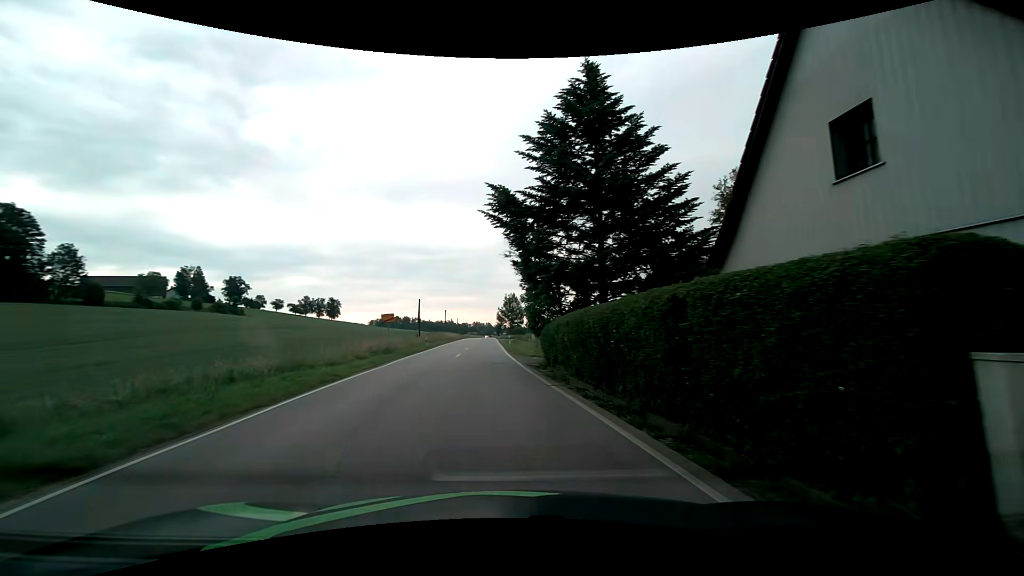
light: Day
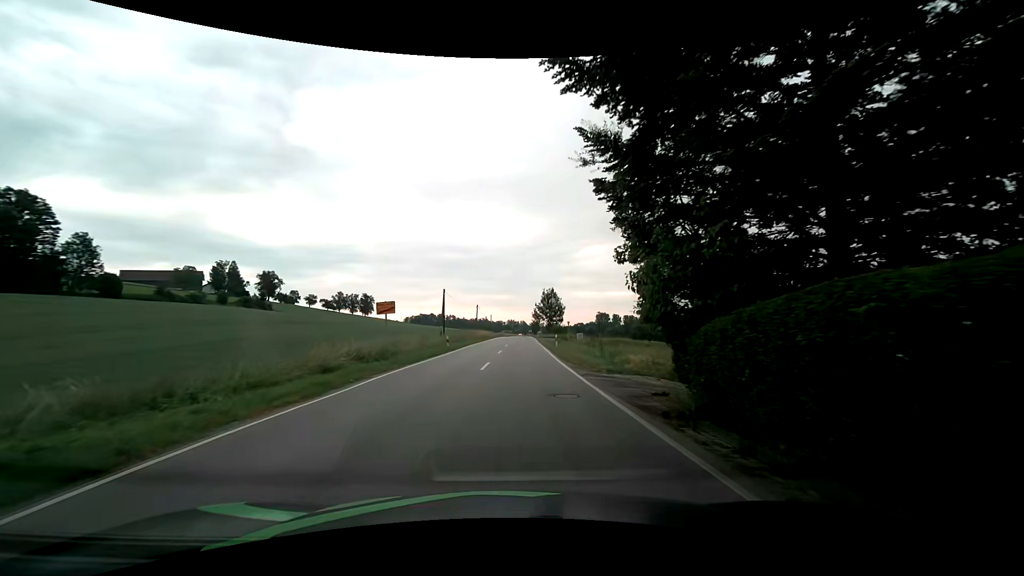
(-0.8, +12.0) m; -4°
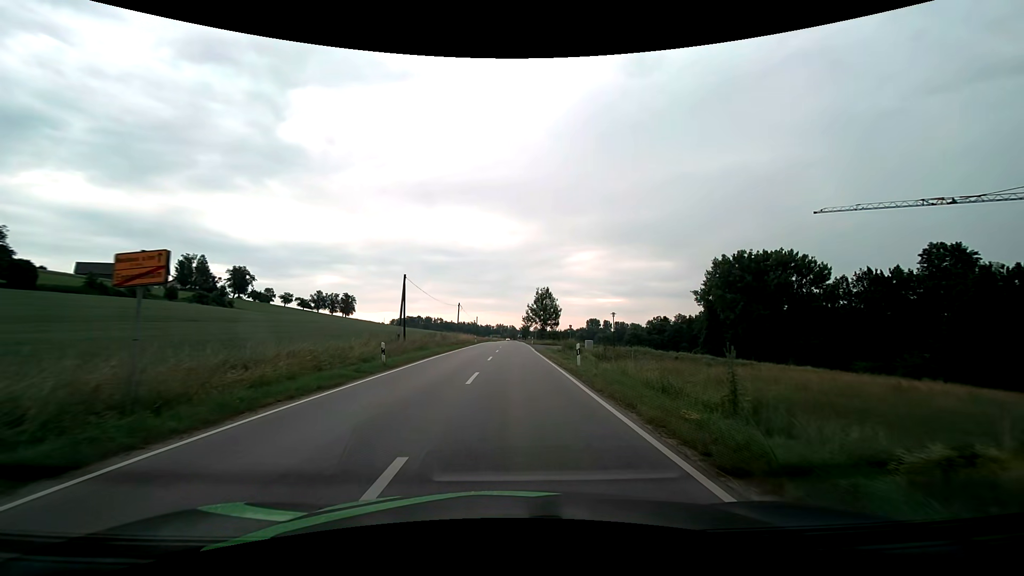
(+0.2, +16.3) m; +2°
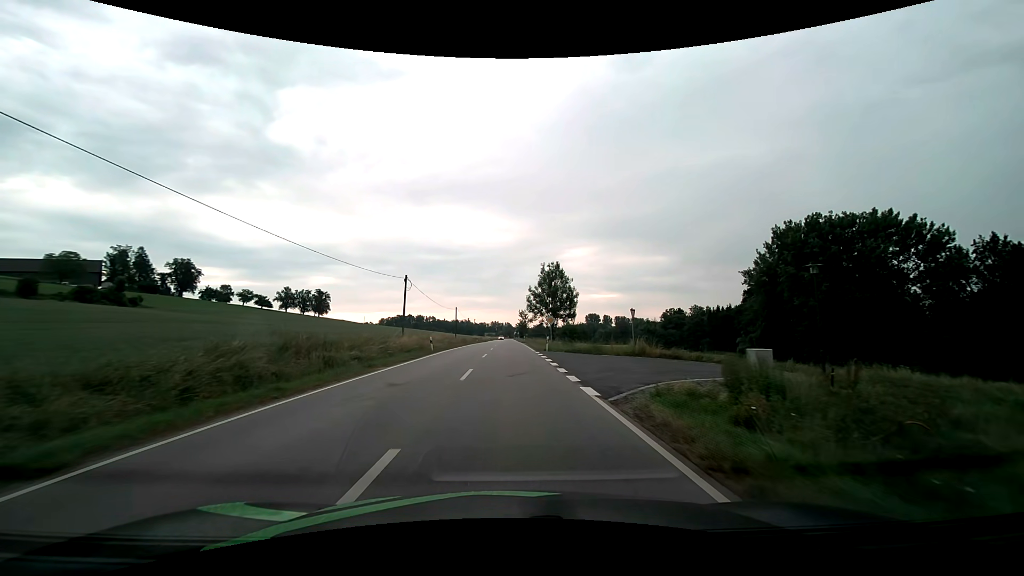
(+0.4, +36.5) m; +1°
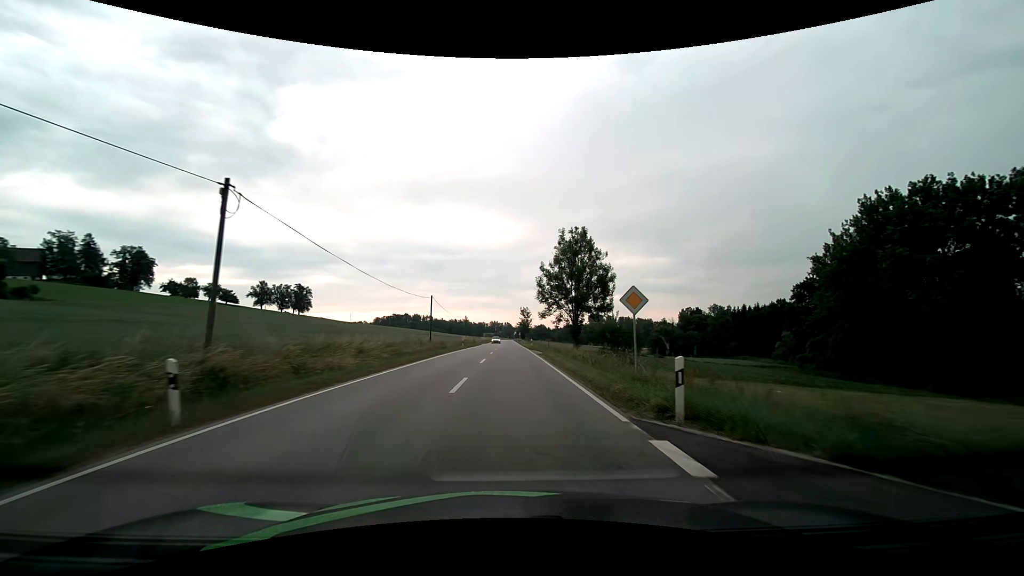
(-0.1, +26.8) m; 0°
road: secondary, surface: asphalt
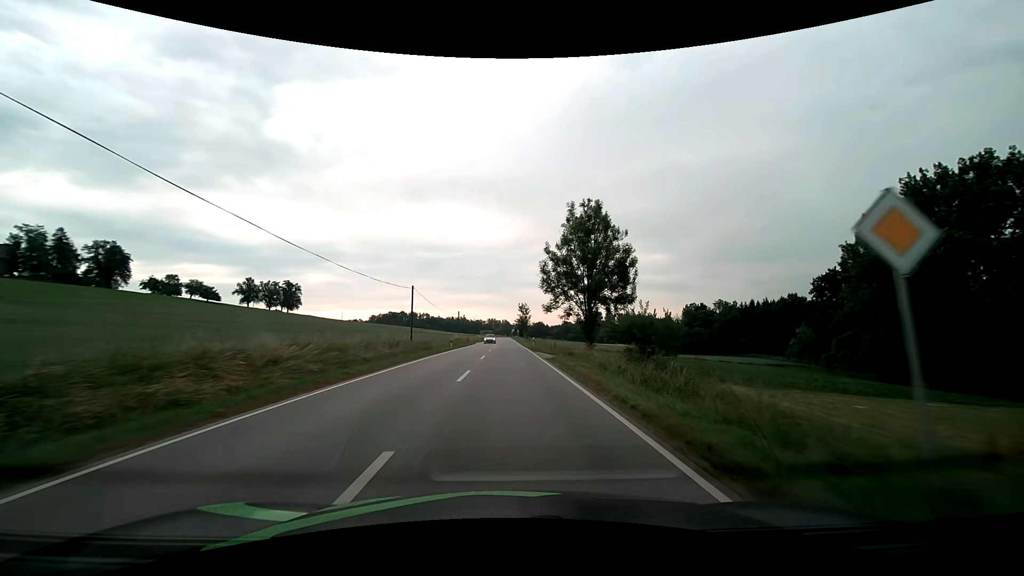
(0.0, +9.7) m; 0°
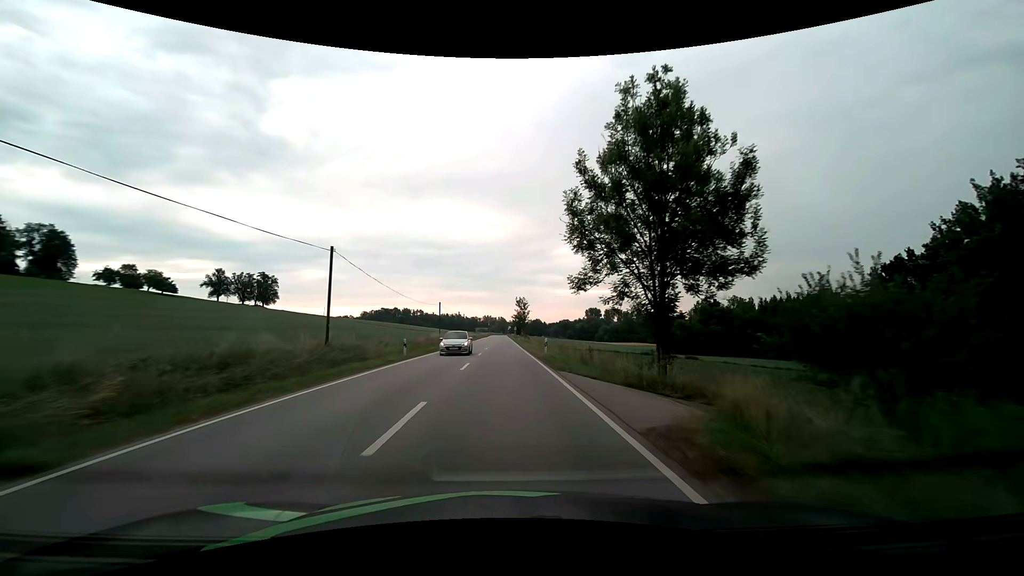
(+0.1, +20.4) m; 0°
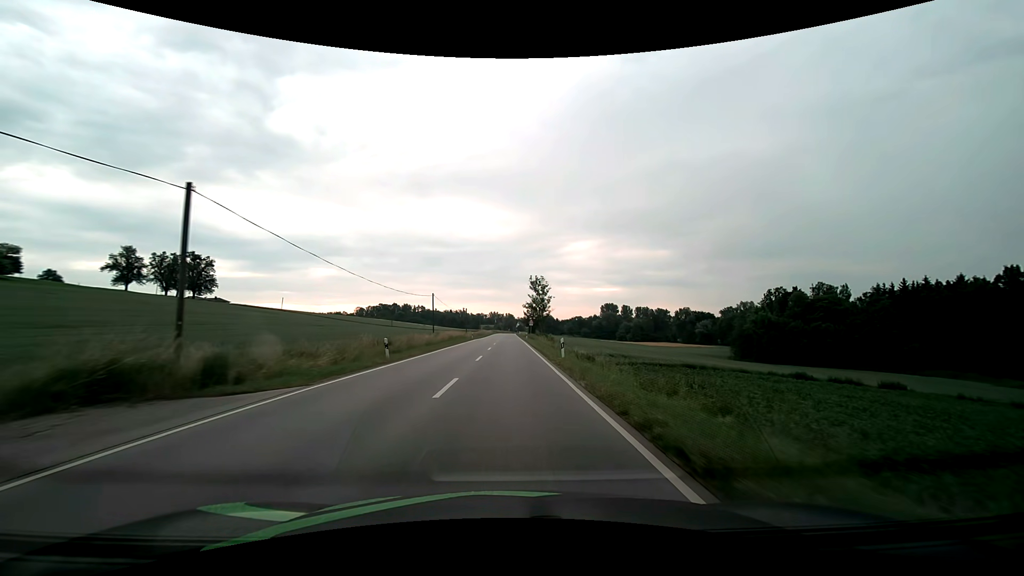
(-0.5, +56.1) m; -1°
(0, +10) (0, +20) (0, +30) (0, +40) (0, +50) (0, +60) (0, +70) (0, +80) (0, +90) (0, +100) m
